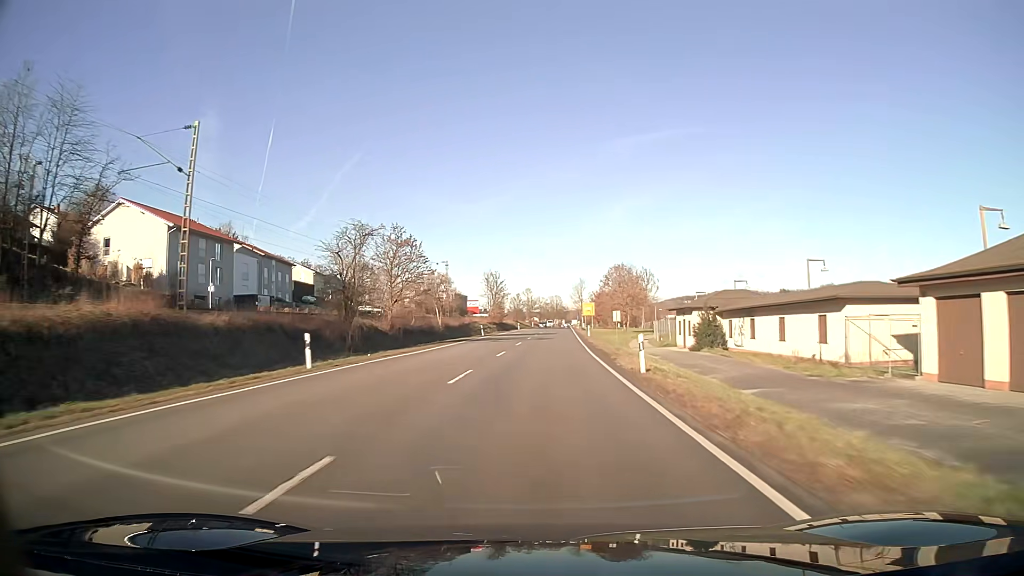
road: primary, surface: asphalt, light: Day
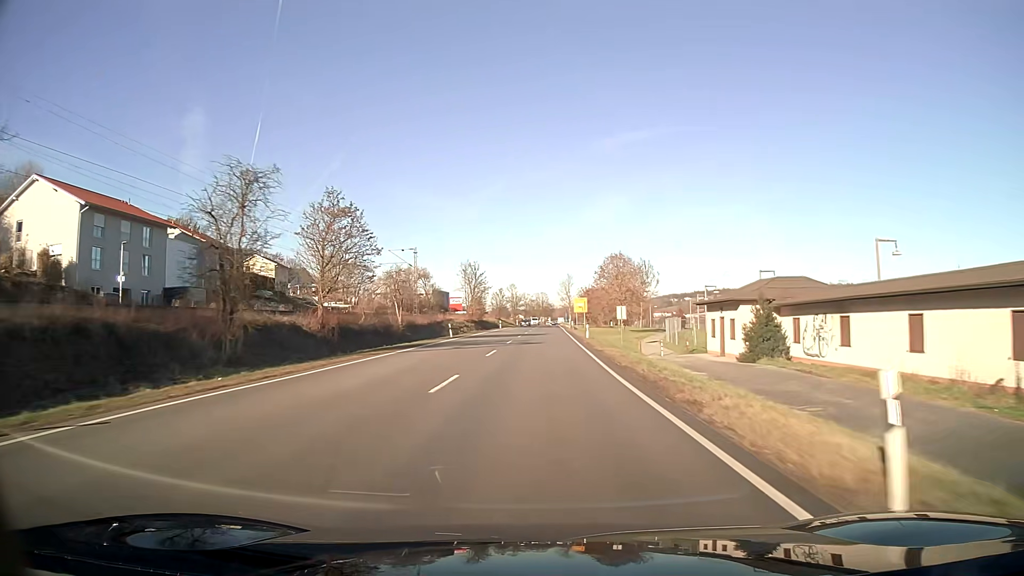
(+0.2, +14.1) m; +1°
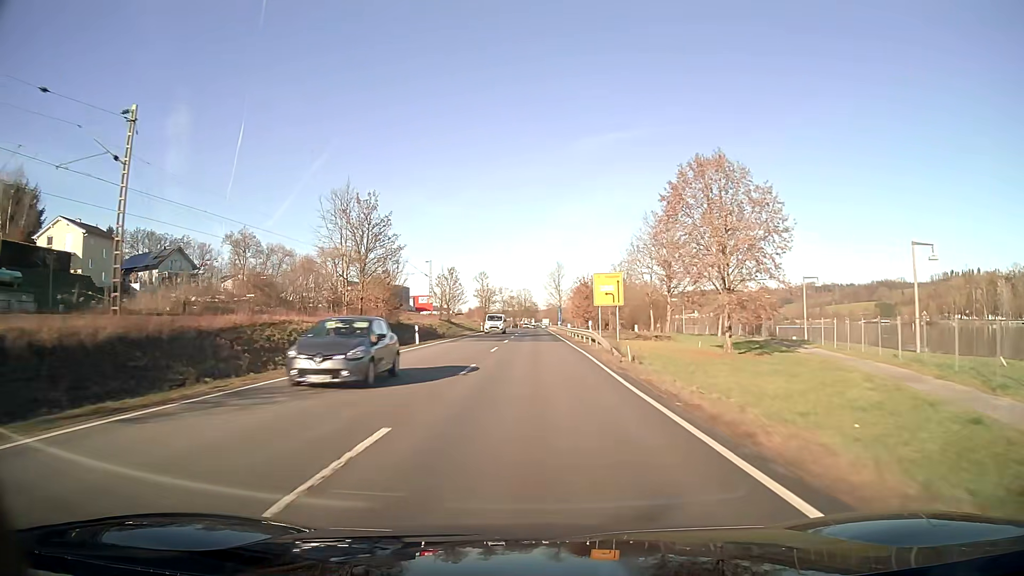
(+0.7, +56.3) m; +1°
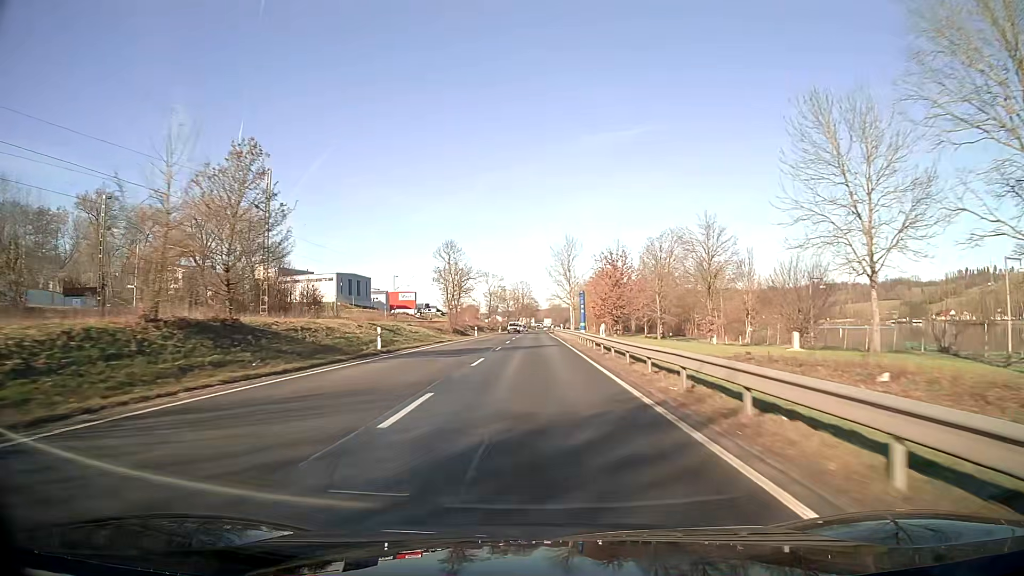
(+0.1, +56.4) m; 0°
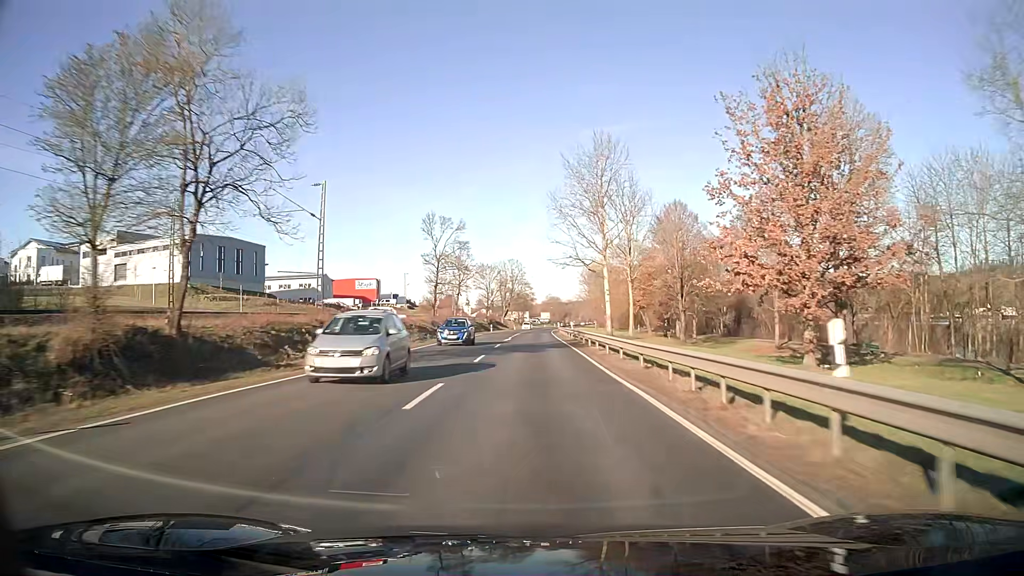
(+0.2, +71.2) m; +1°
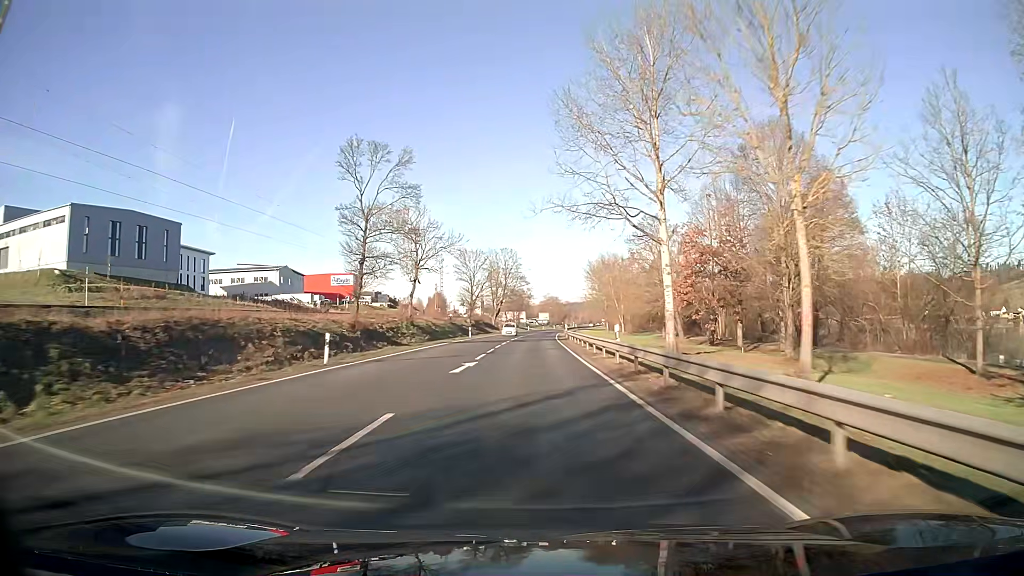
(+0.1, +28.8) m; 0°
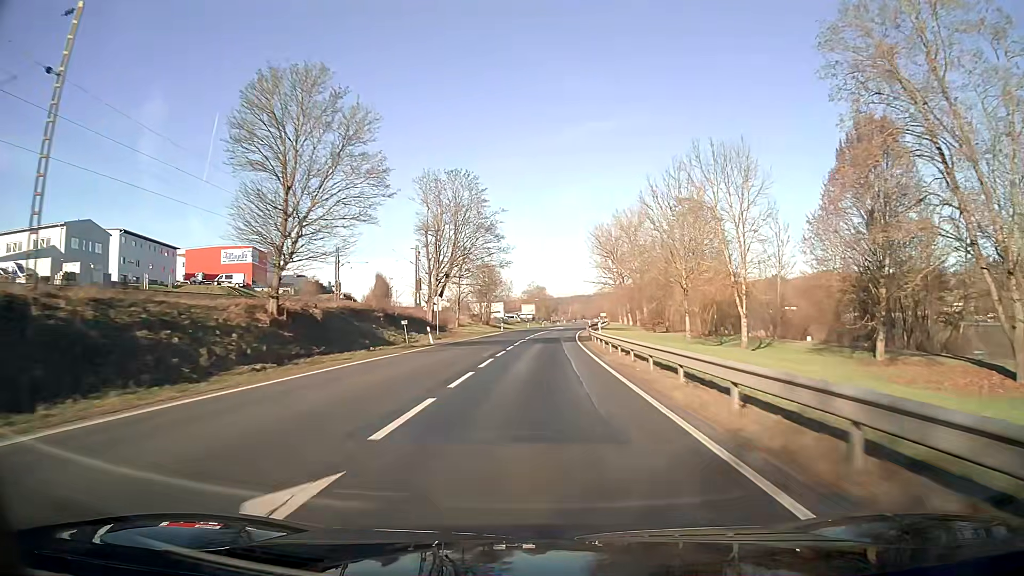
(+0.7, +72.7) m; +2°
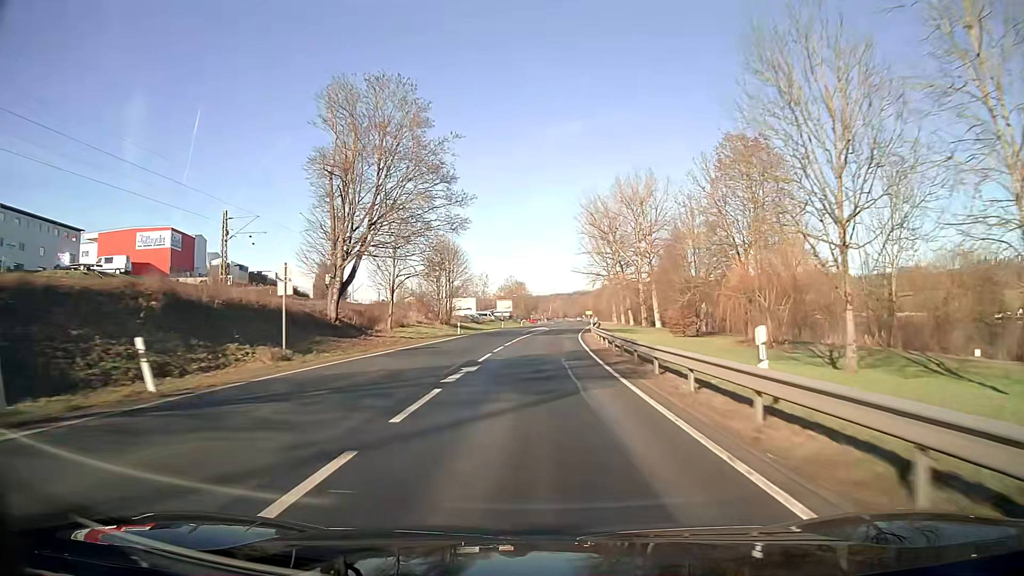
(+0.5, +29.4) m; +2°
